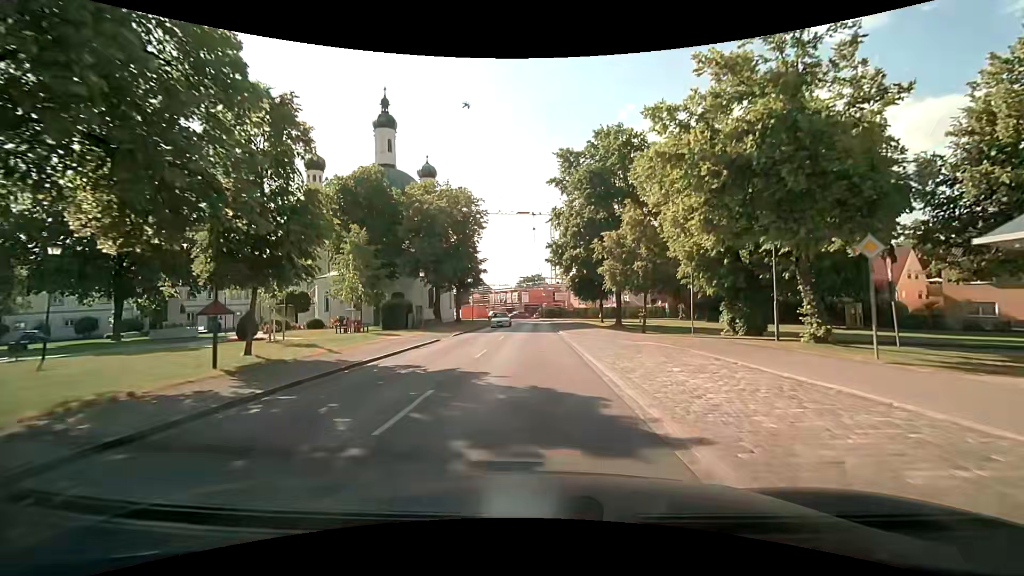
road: tertiary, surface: asphalt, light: Day
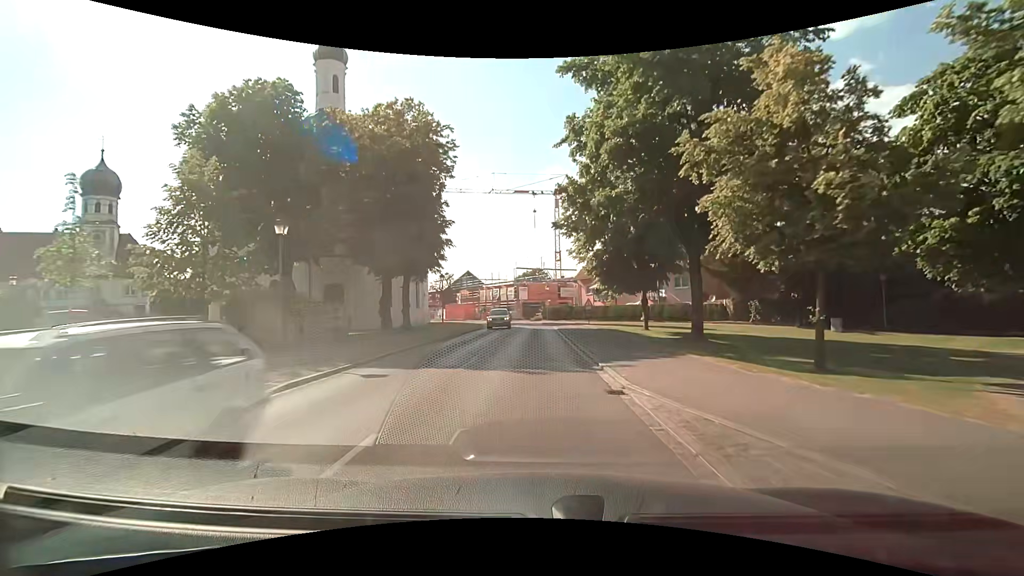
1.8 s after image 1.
(+0.1, +21.0) m; 0°
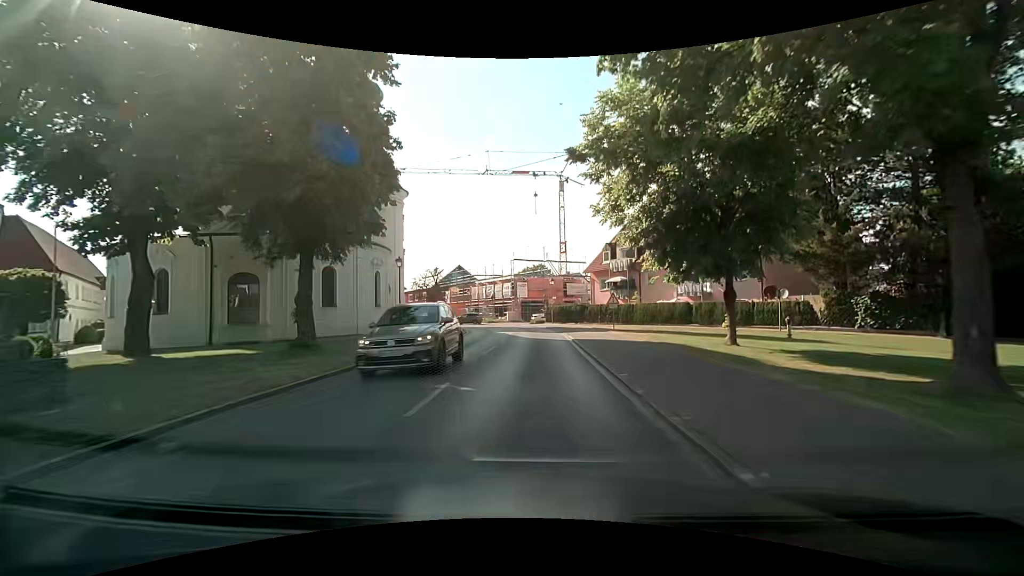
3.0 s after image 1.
(-0.1, +13.9) m; 0°
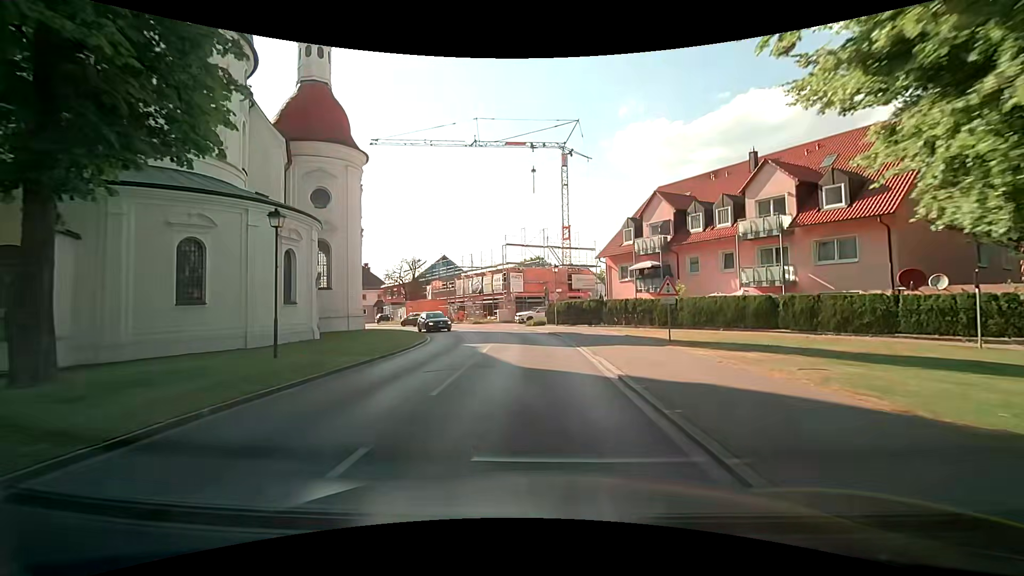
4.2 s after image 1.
(-0.1, +13.7) m; 0°
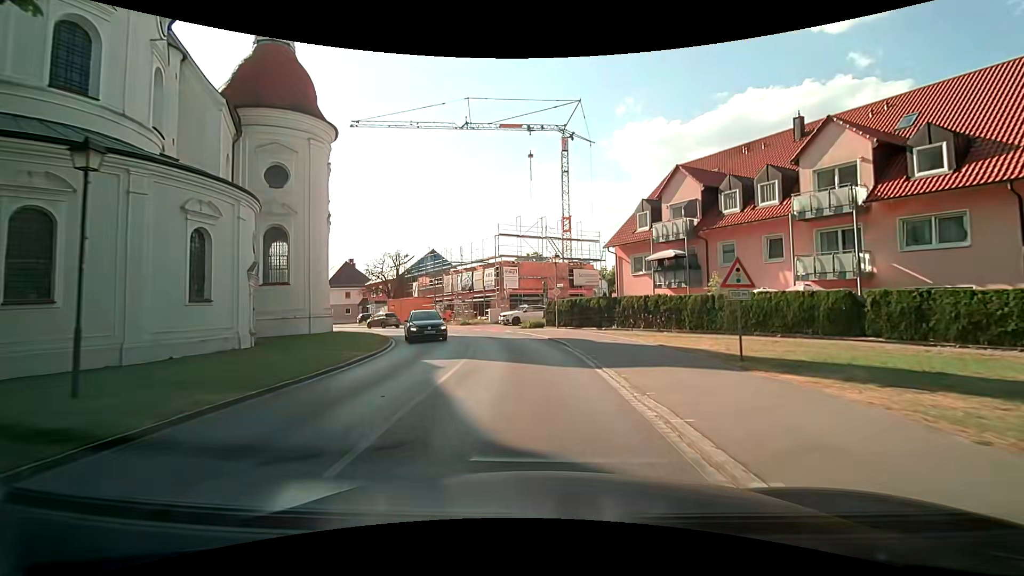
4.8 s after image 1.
(0.0, +6.6) m; 0°
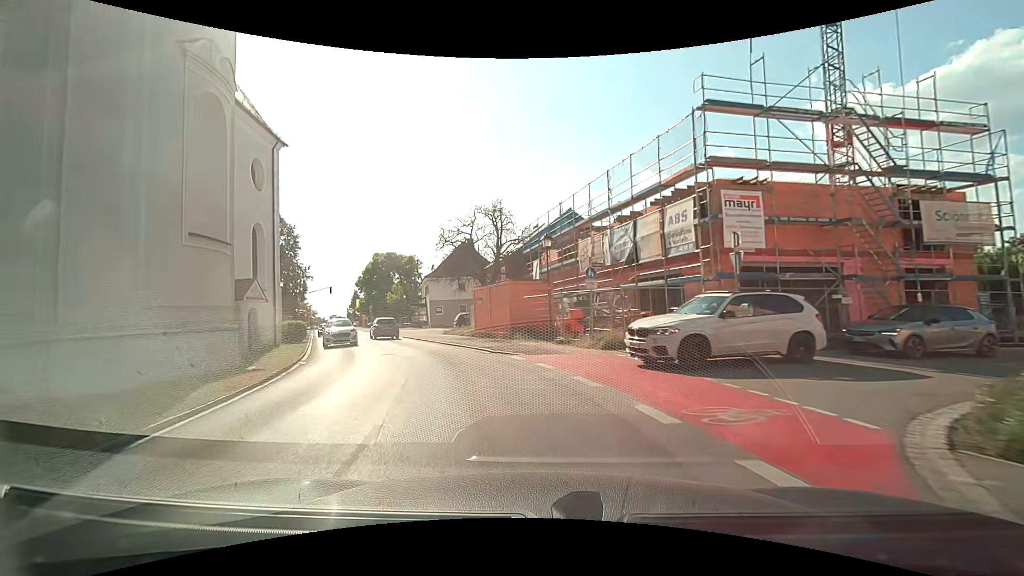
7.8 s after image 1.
(-2.8, +28.7) m; -18°
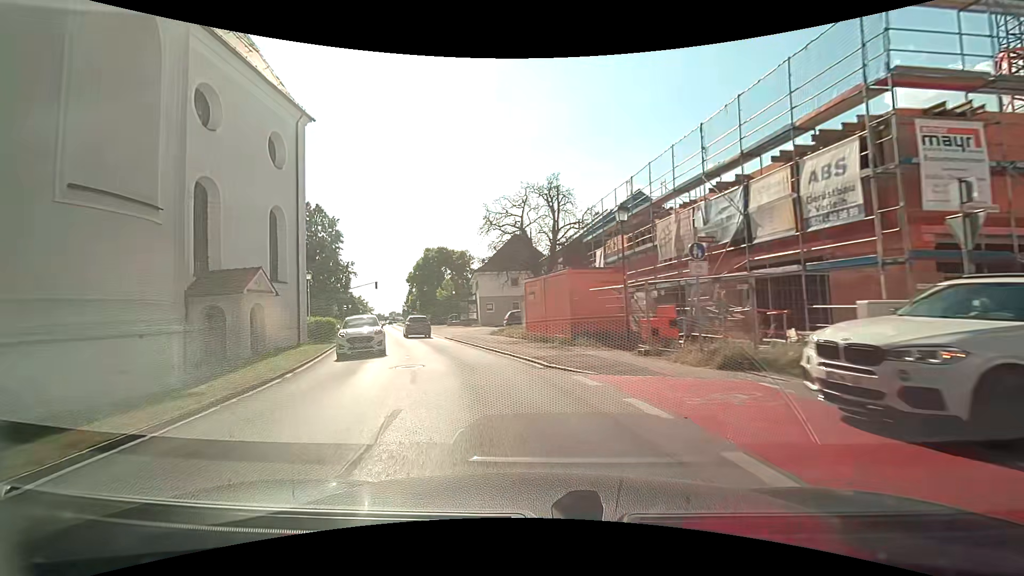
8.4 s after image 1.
(-0.3, +5.6) m; -7°
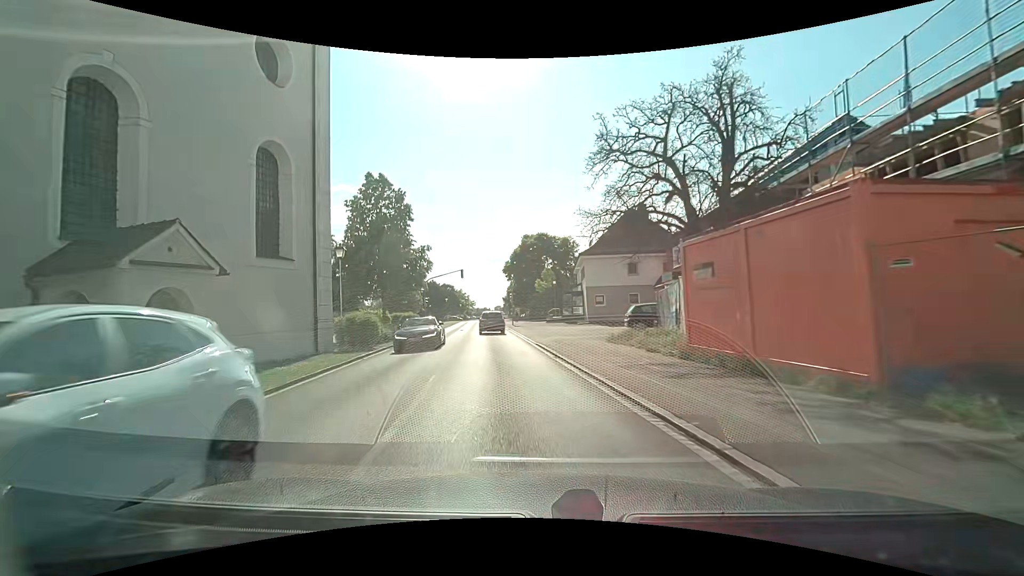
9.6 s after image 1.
(-1.1, +11.7) m; -12°
(0, +10) (-2, +20) (-3, +30) (-4, +40) (-5, +50) (-6, +60) (-7, +70) (-8, +80) (-9, +90) (-10, +99) m
